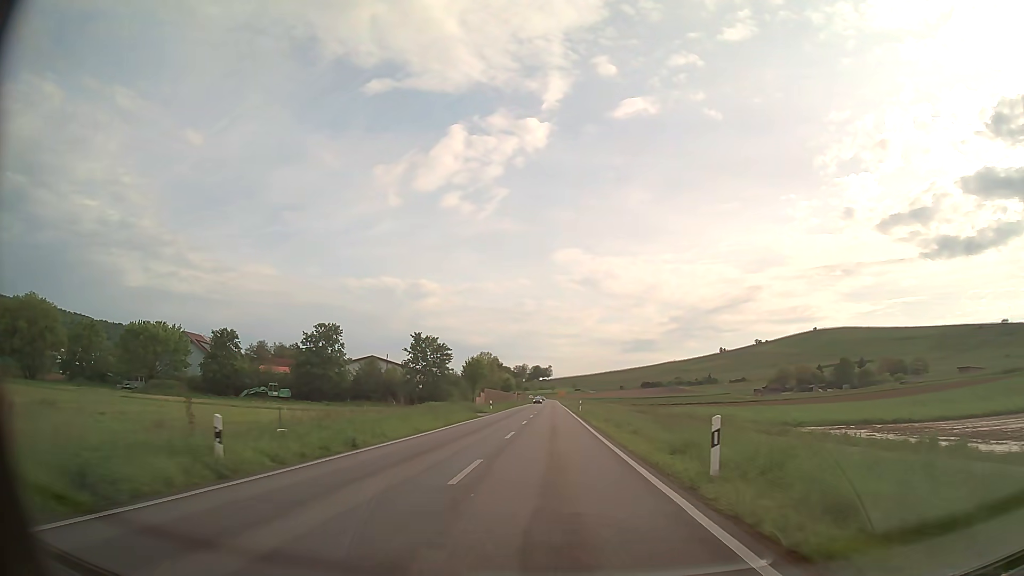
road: primary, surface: asphalt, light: Day
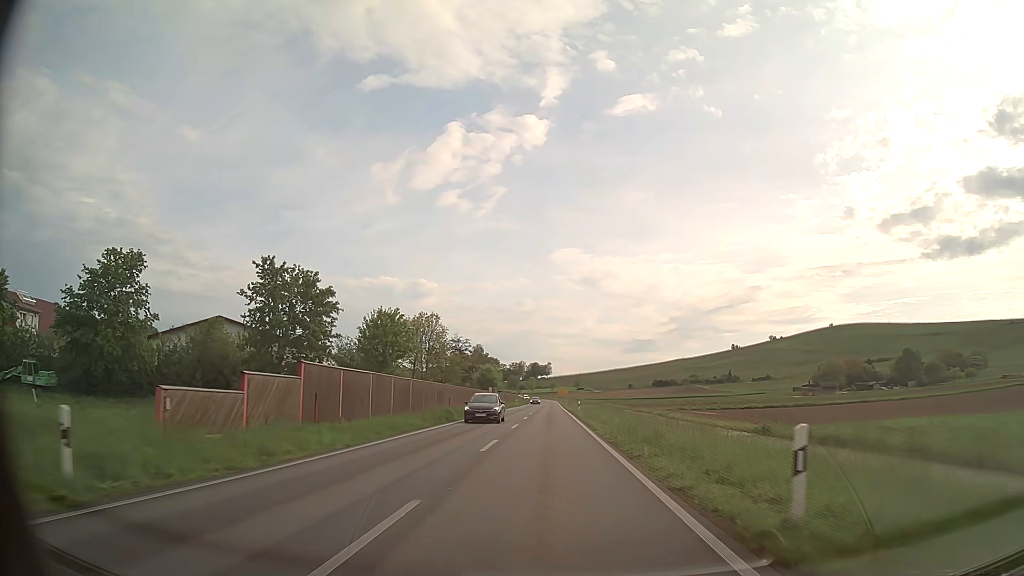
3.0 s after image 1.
(+0.1, +54.0) m; 0°
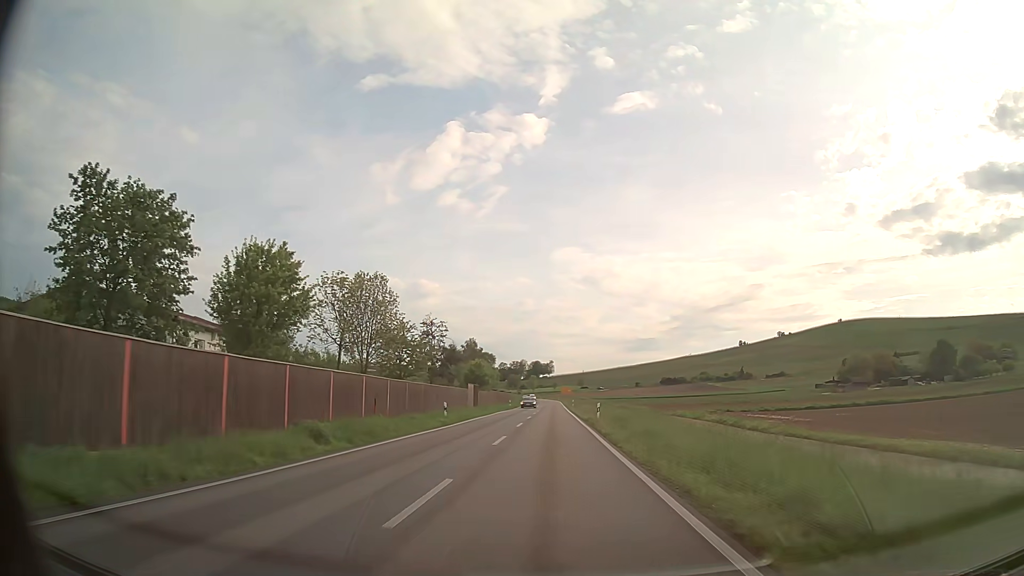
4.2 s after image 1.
(-0.1, +21.6) m; 0°
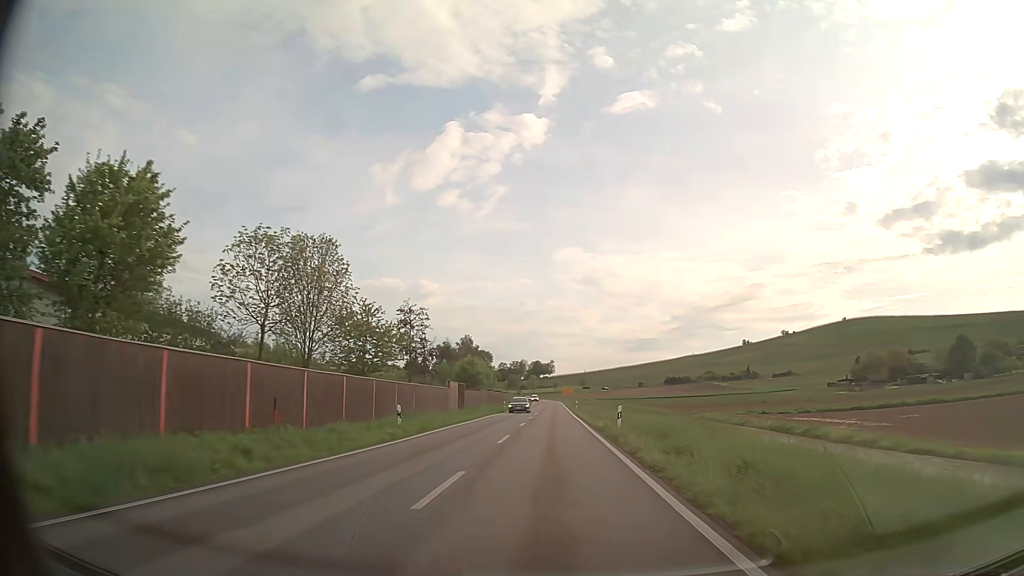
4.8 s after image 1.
(0.0, +10.8) m; 0°
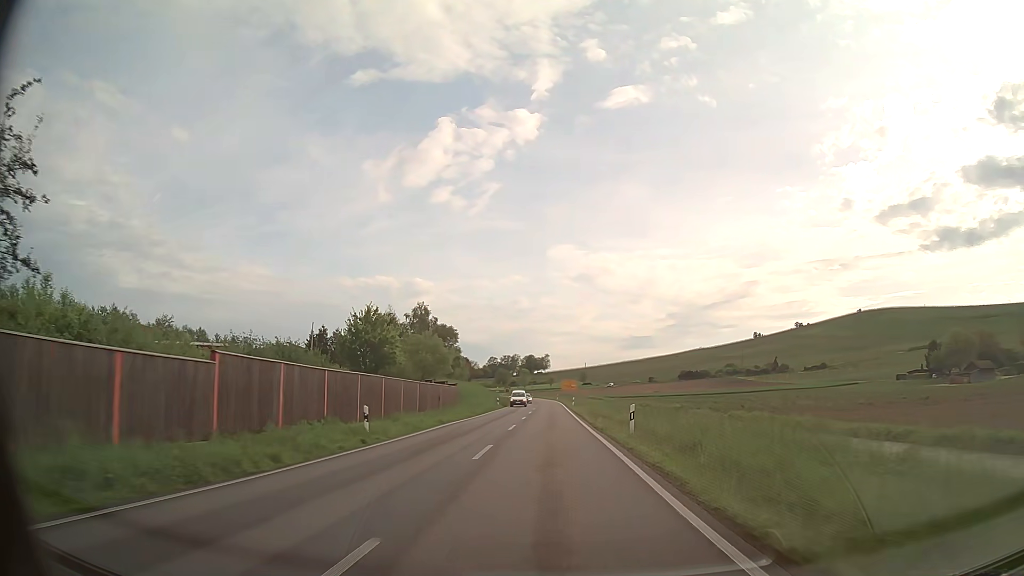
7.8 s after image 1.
(0.0, +53.9) m; 0°
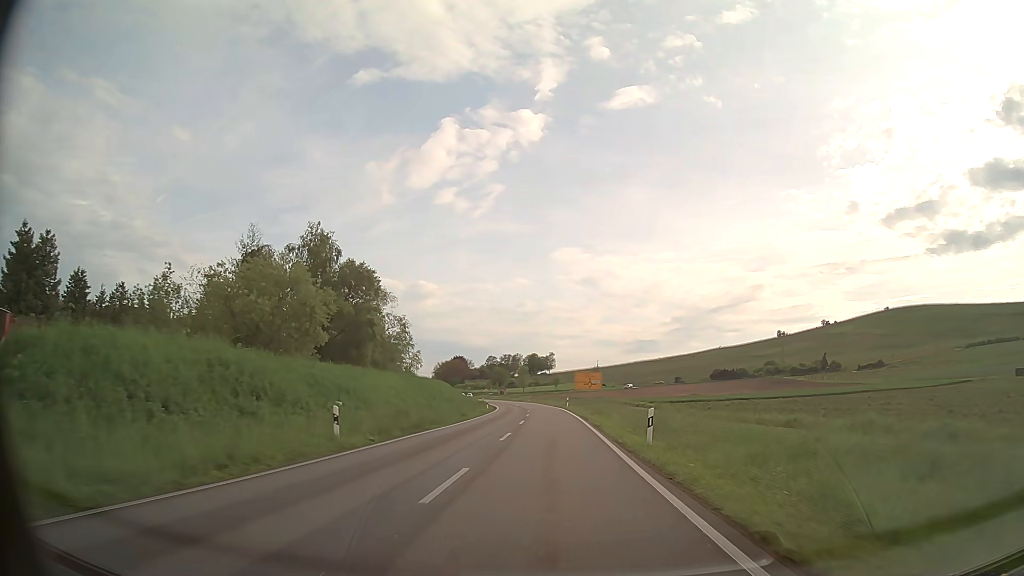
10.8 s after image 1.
(0.0, +53.9) m; 0°
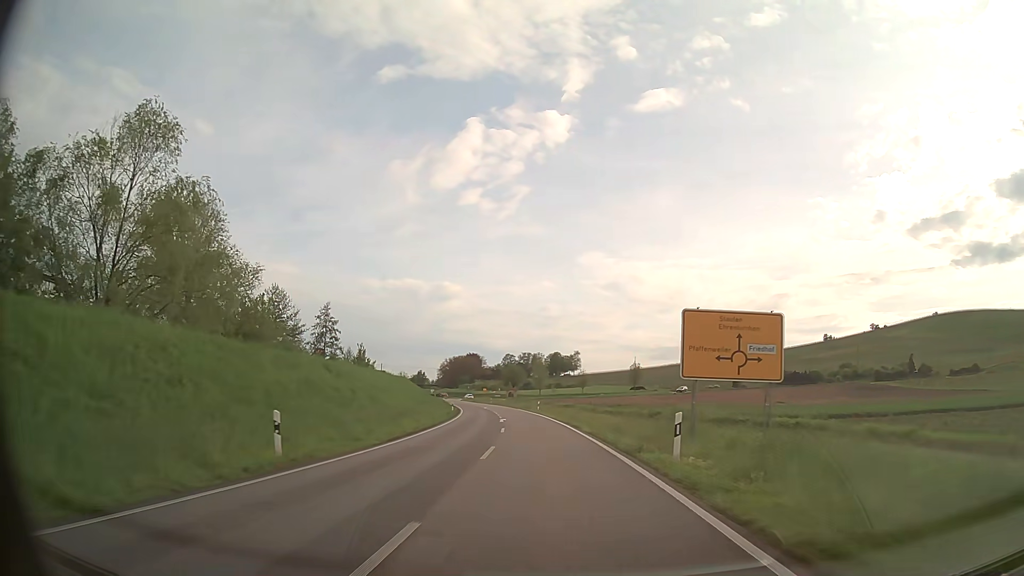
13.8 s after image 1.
(-0.5, +53.7) m; -2°
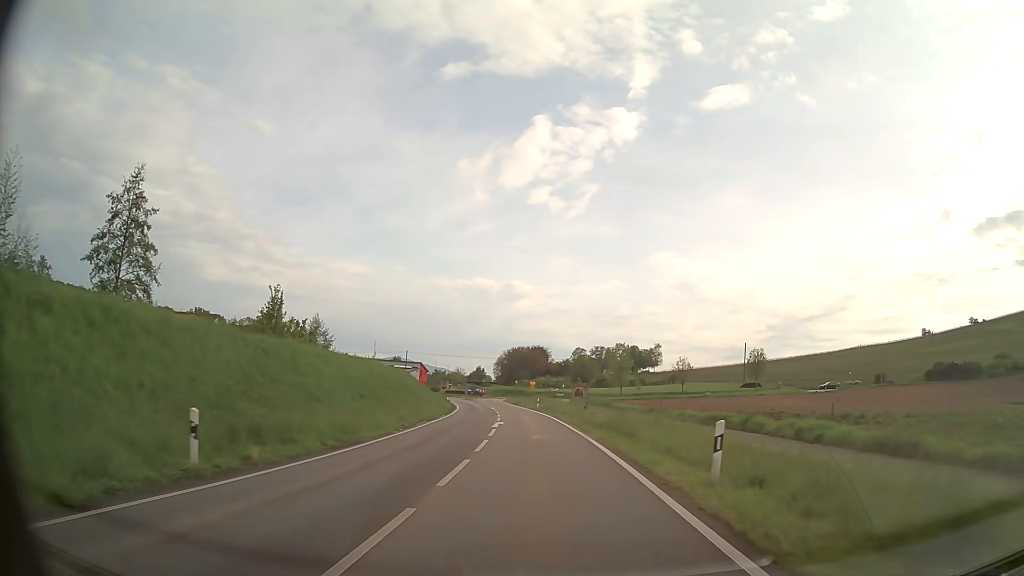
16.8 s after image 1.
(-2.6, +53.5) m; -6°
(0, +10) (0, +20) (-1, +30) (-2, +40) (-3, +50) (-4, +60) (-5, +70) (-6, +80) (-8, +90) (-9, +99) m
